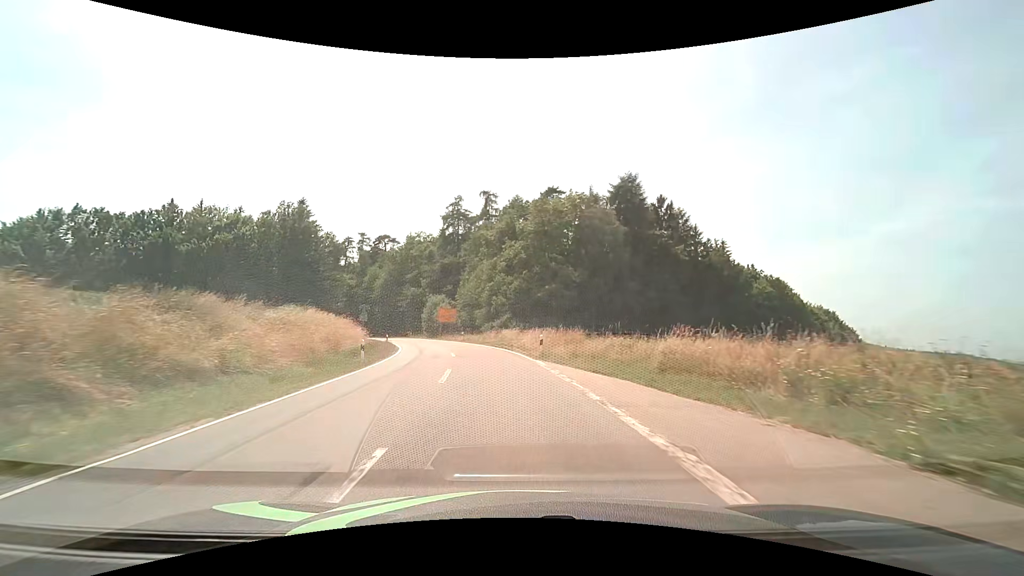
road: tertiary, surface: asphalt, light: Day
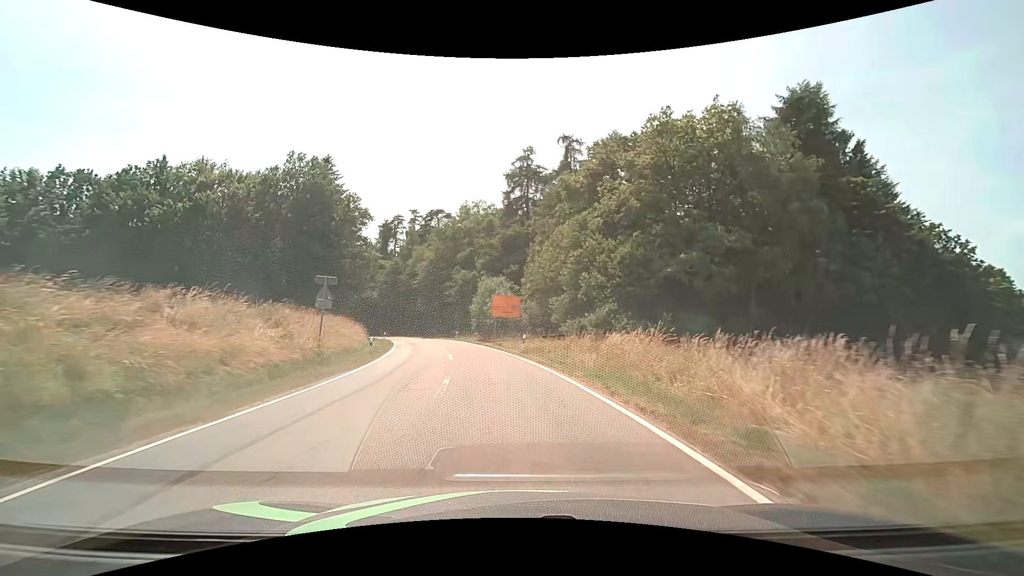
(-2.0, +26.5) m; -9°
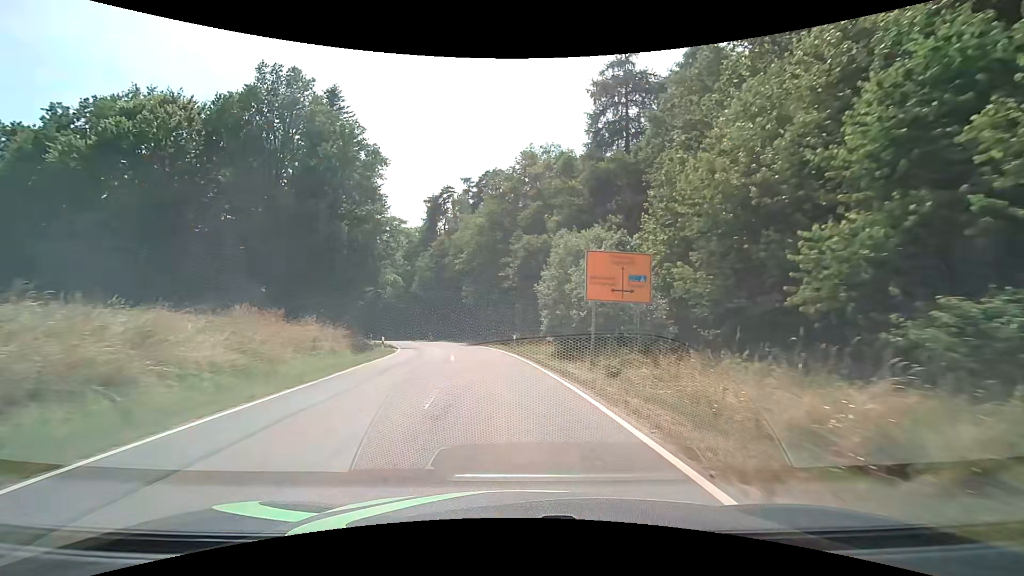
(-1.8, +25.1) m; -8°
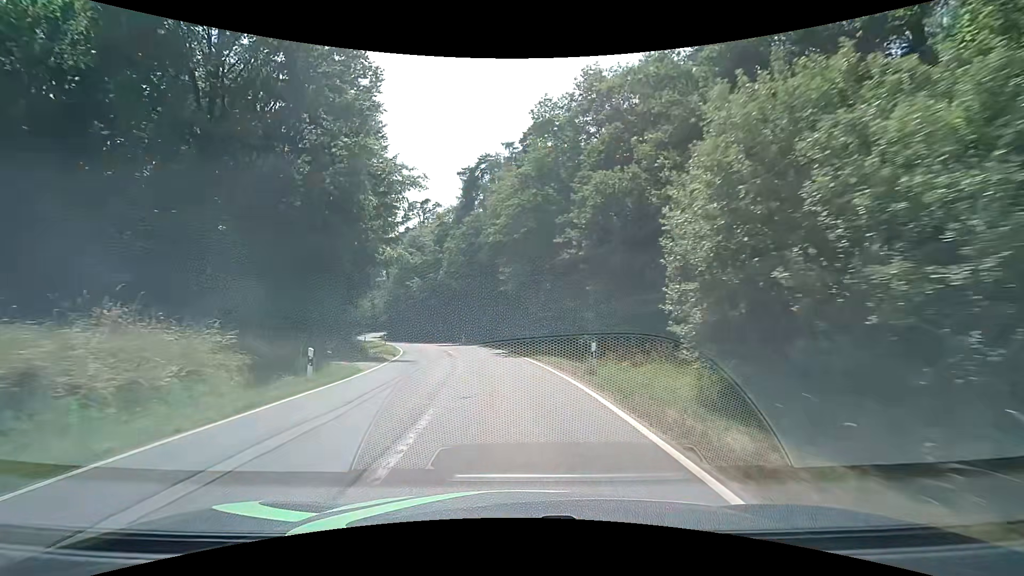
(-0.8, +16.1) m; -6°
(0, +10) (-1, +20) (-2, +30) (-5, +40) (-7, +49) (-11, +59) (-14, +68) (-17, +77) (-21, +87) (-24, +96) m
